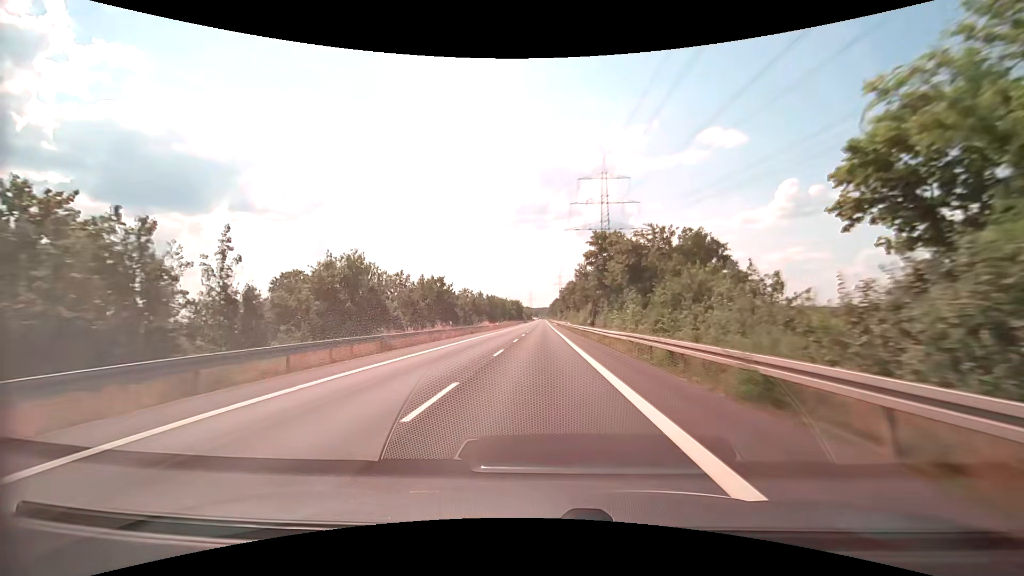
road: secondary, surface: asphalt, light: Day
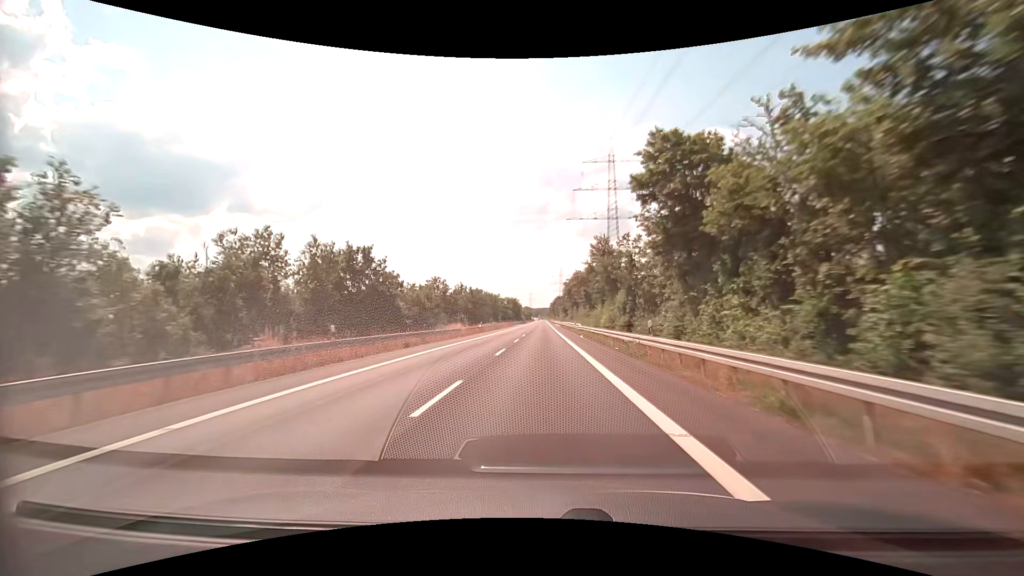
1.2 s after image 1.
(-0.1, +23.9) m; 0°
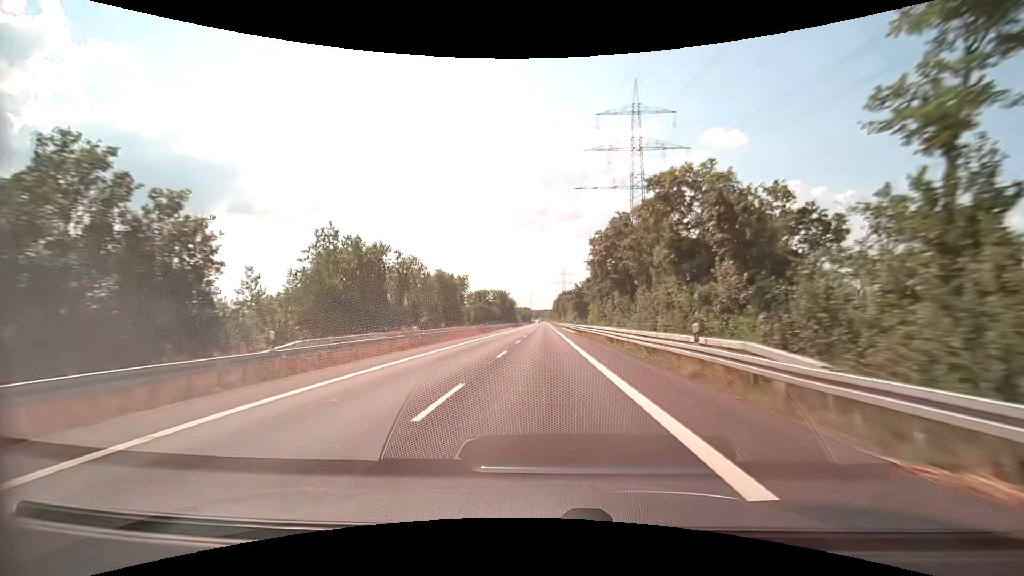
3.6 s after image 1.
(0.0, +48.7) m; 0°
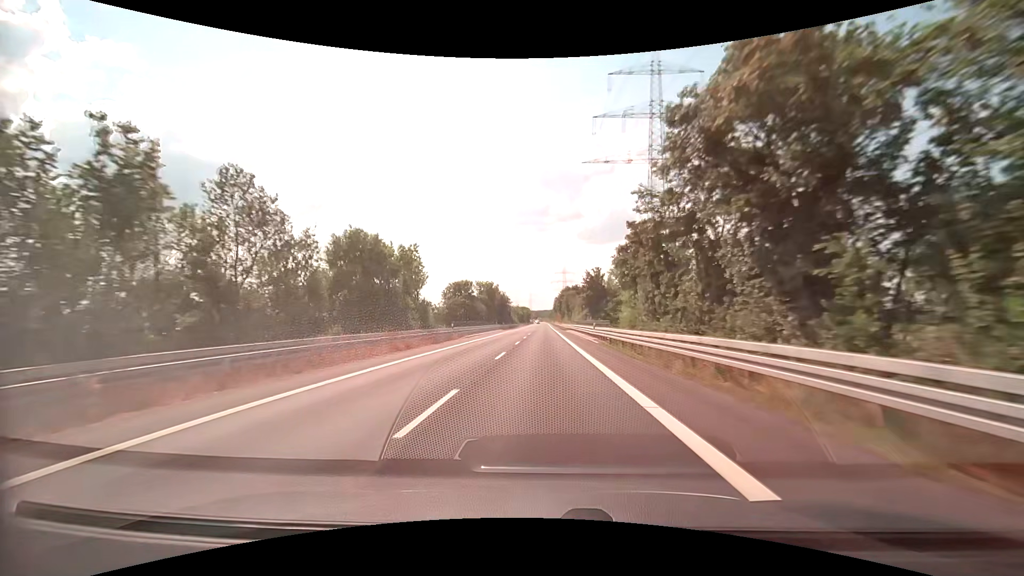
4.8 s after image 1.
(+0.1, +25.2) m; 0°
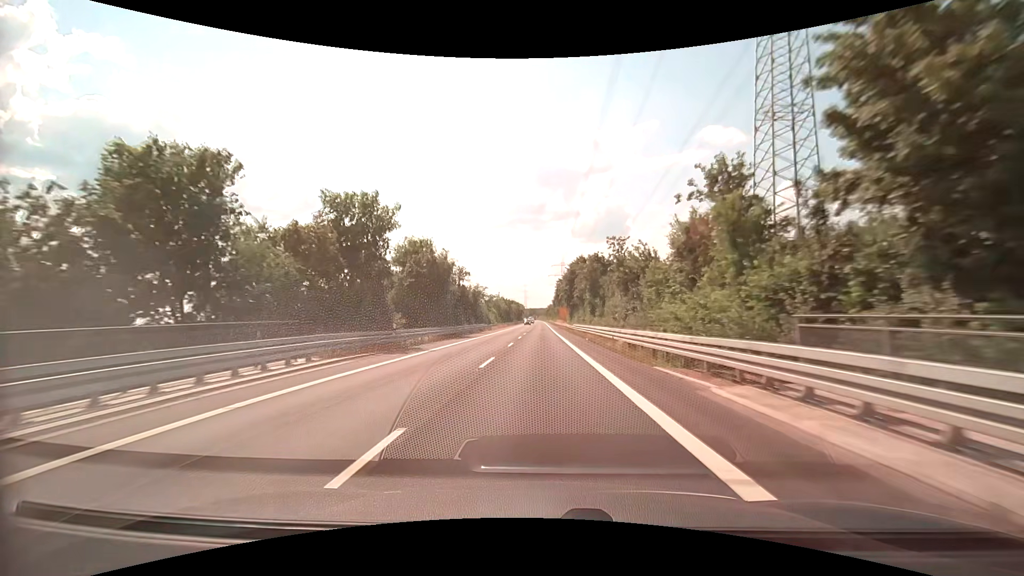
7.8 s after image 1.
(+0.1, +64.1) m; 0°
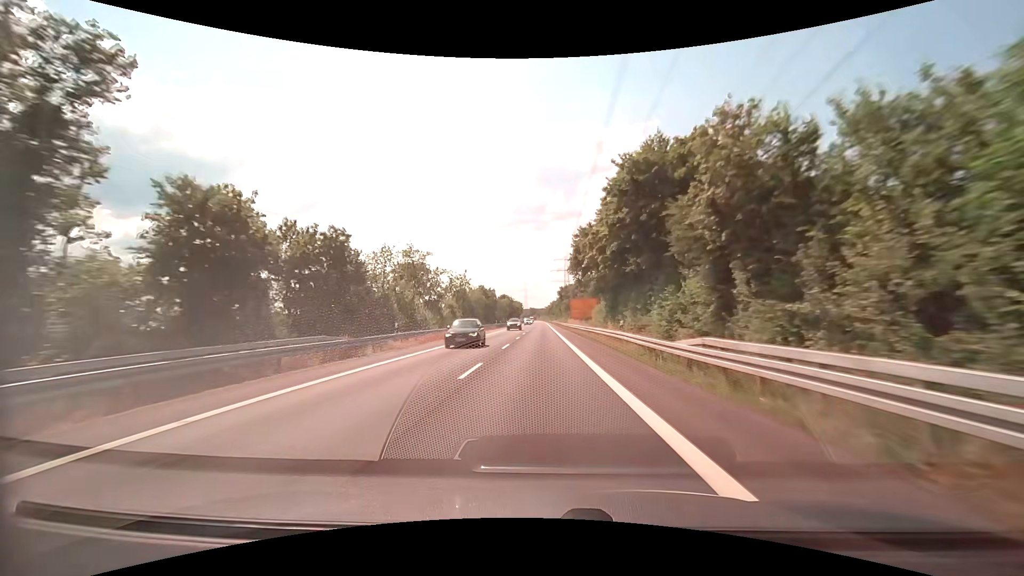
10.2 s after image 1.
(0.0, +51.3) m; 0°
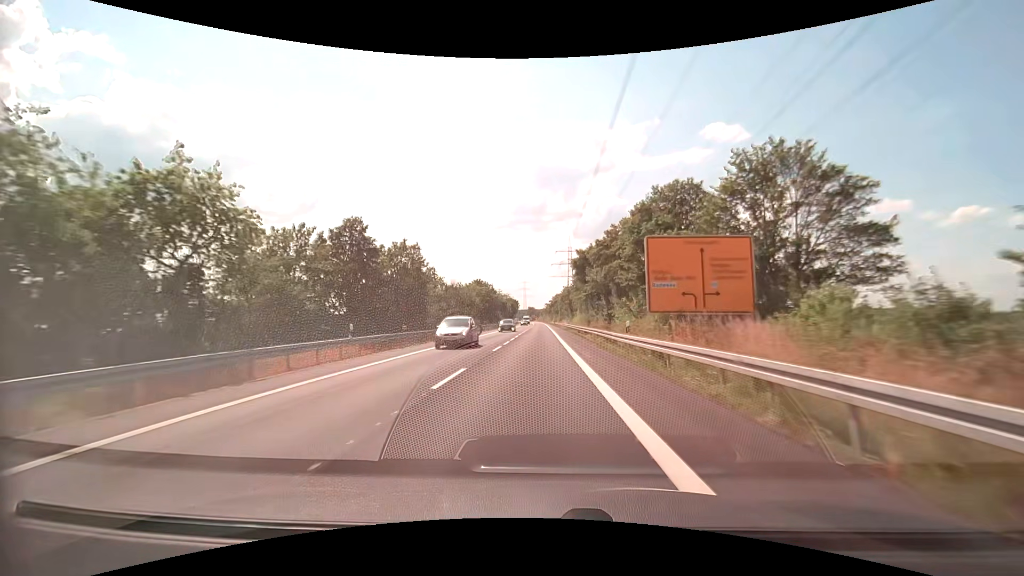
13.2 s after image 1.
(+0.2, +61.7) m; 0°
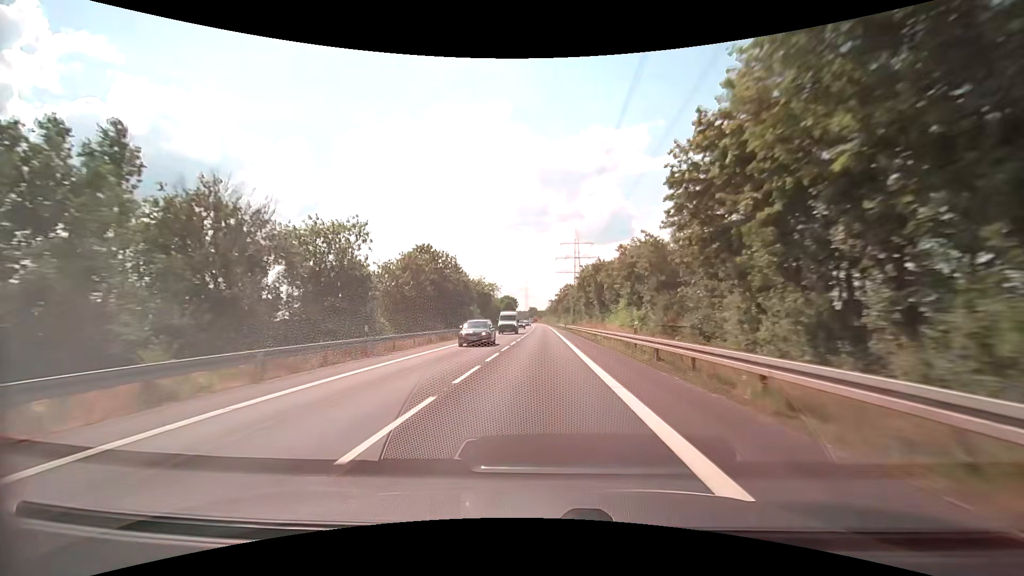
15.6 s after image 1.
(-0.4, +47.3) m; 0°
(0, +10) (0, +20) (0, +30) (0, +40) (0, +50) (0, +60) (0, +70) (0, +80) (0, +90) (0, +100) m
